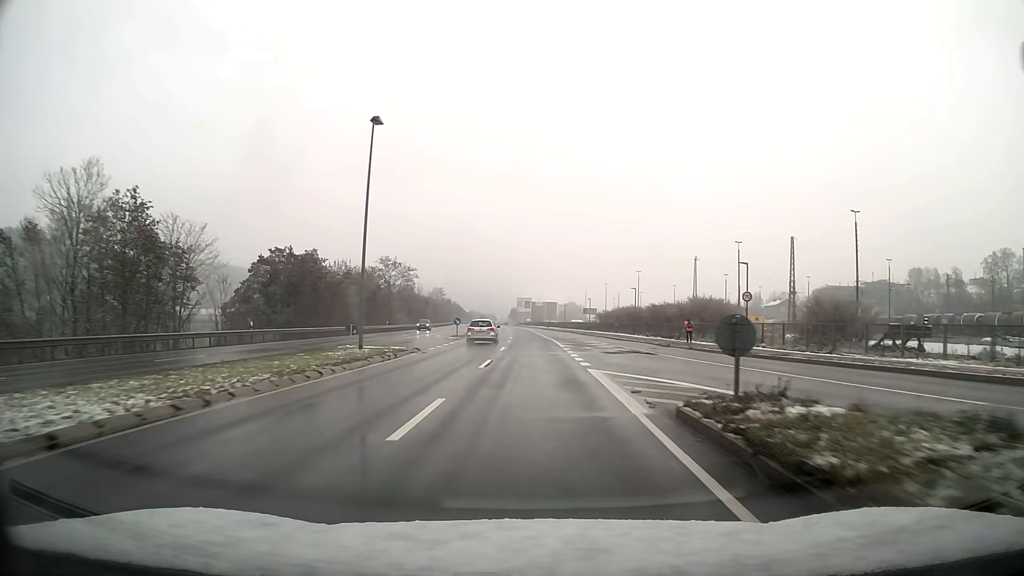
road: primary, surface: asphalt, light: Day
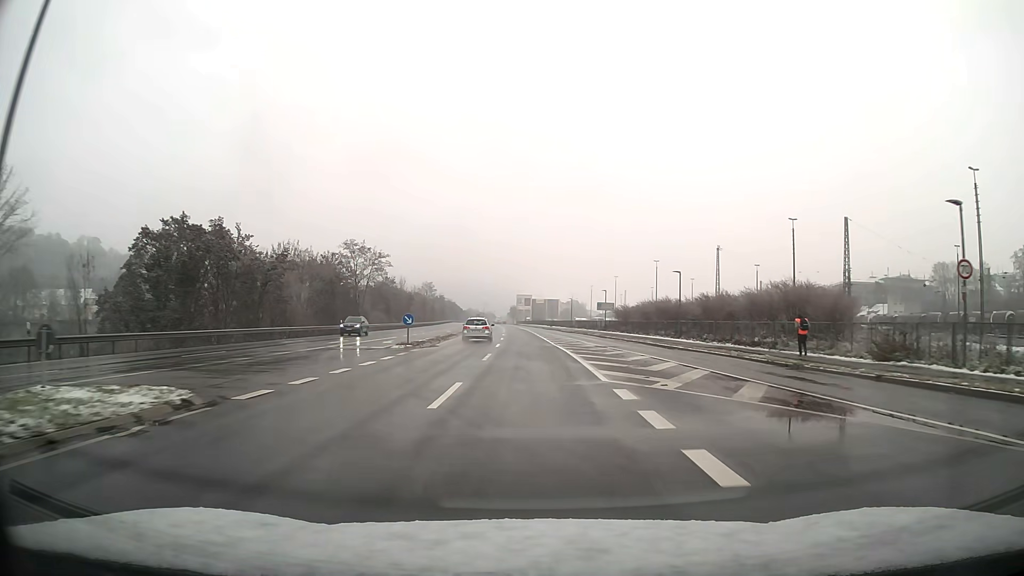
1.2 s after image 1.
(0.0, +21.5) m; 0°
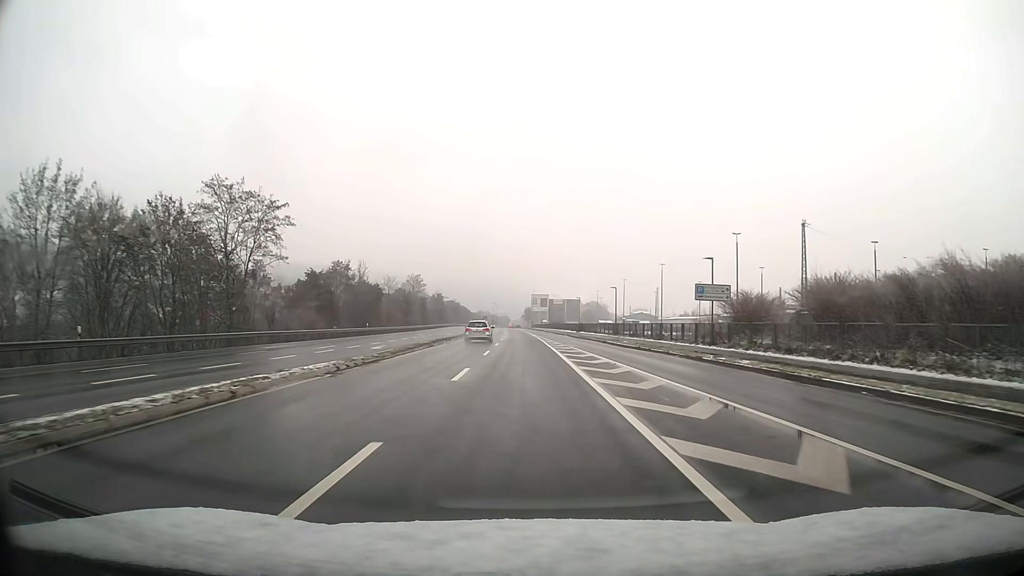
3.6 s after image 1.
(-0.5, +43.0) m; -1°
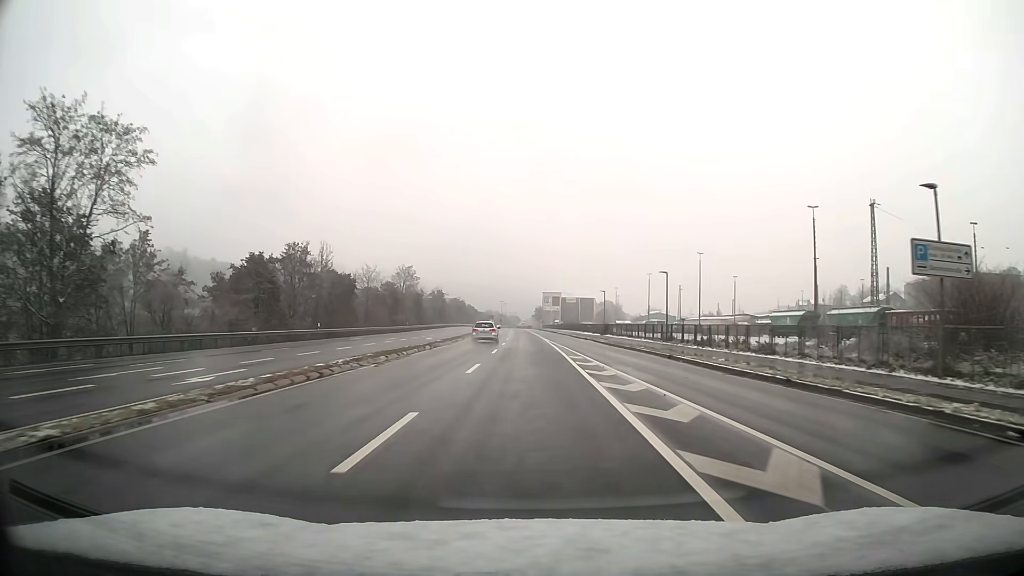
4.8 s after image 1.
(-0.2, +21.5) m; -1°
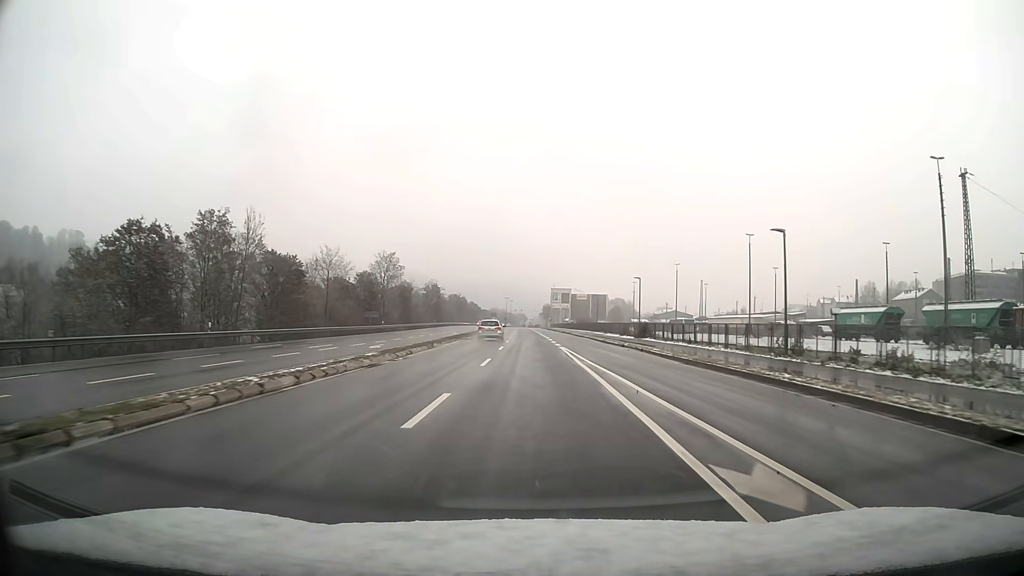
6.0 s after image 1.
(-0.1, +21.5) m; 0°
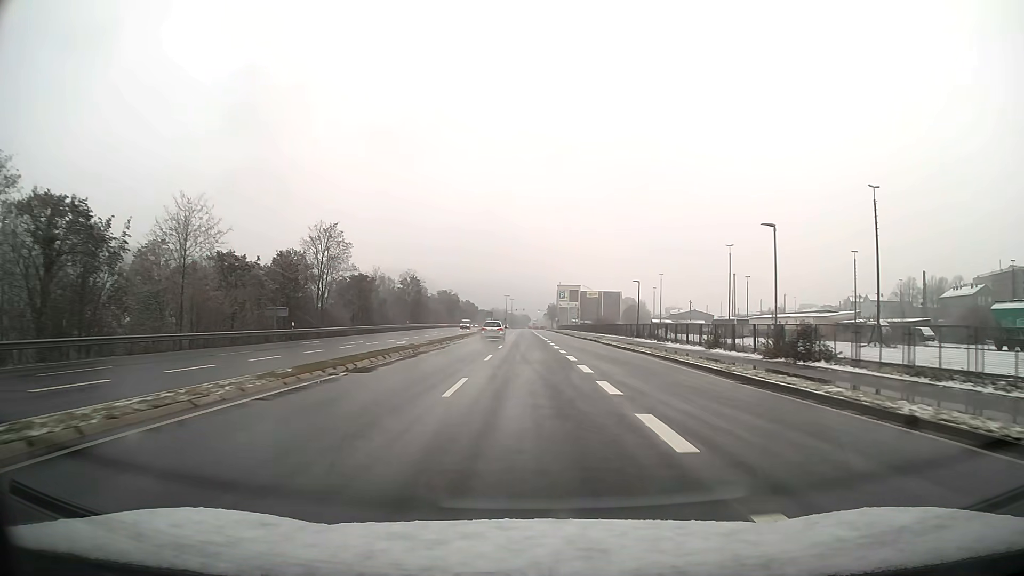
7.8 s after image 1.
(-0.1, +32.3) m; 0°
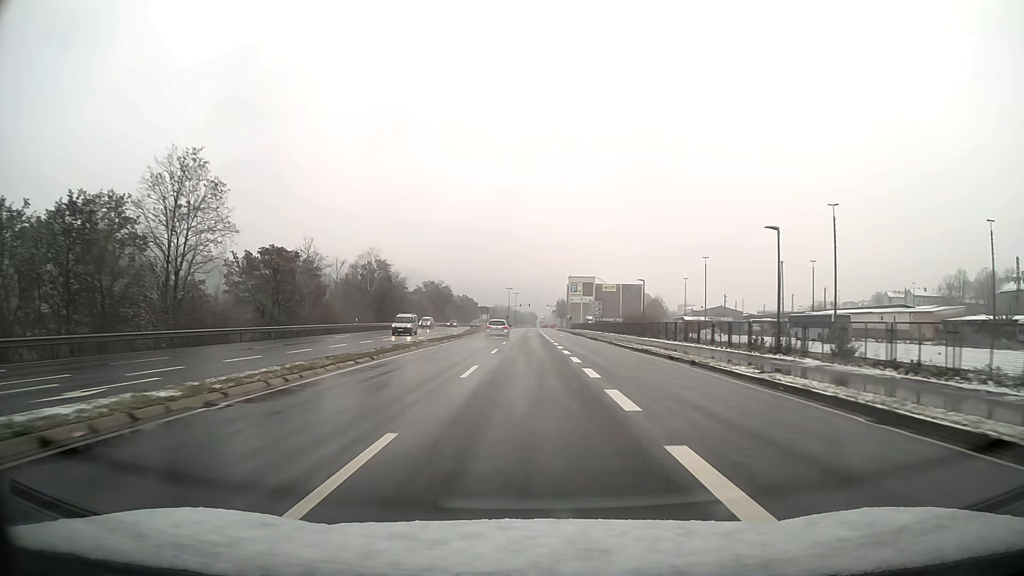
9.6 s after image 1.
(-0.2, +32.4) m; -1°
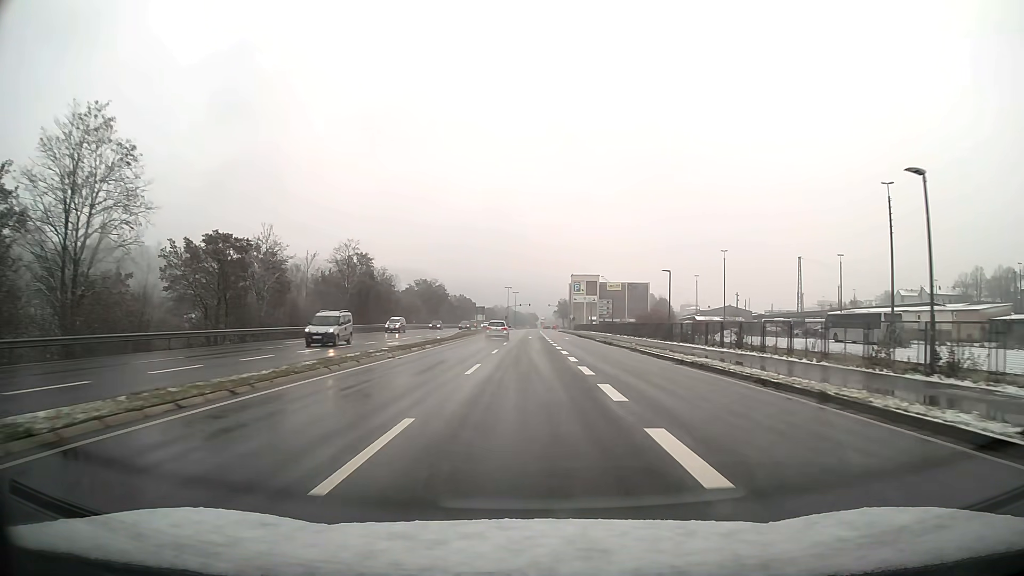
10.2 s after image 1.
(0.0, +10.8) m; 0°
